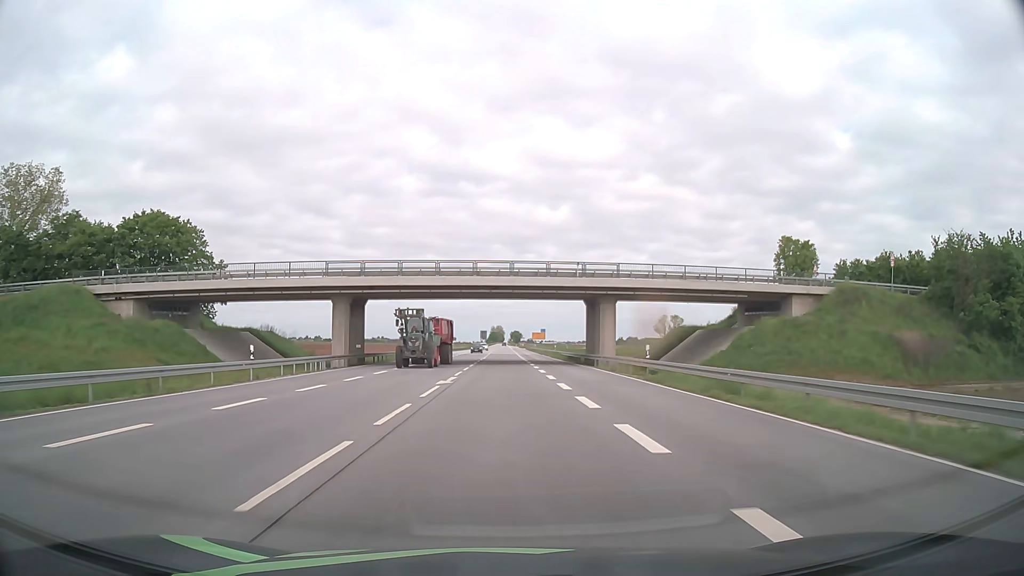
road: primary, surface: asphalt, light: Day
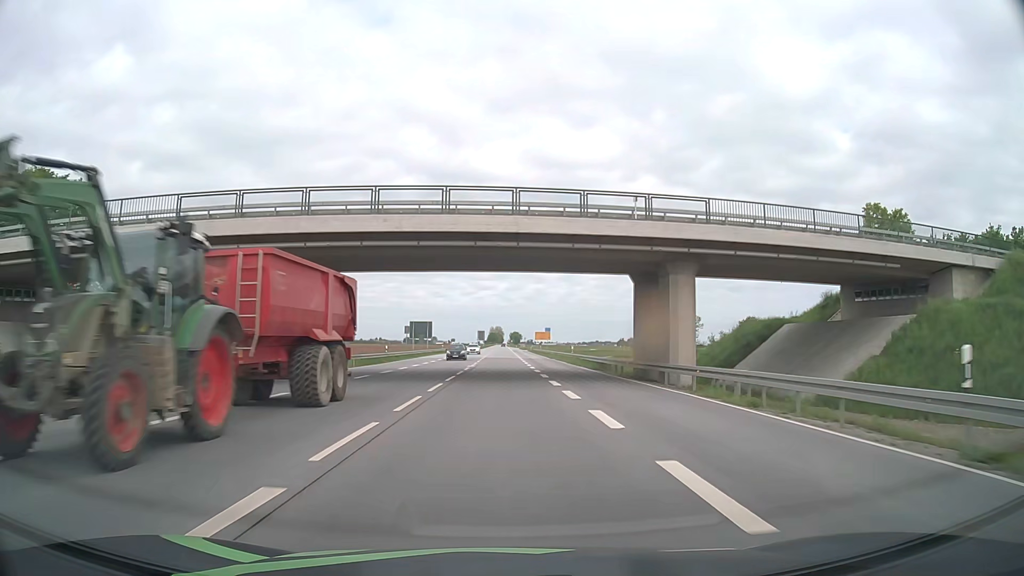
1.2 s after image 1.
(0.0, +21.7) m; 0°
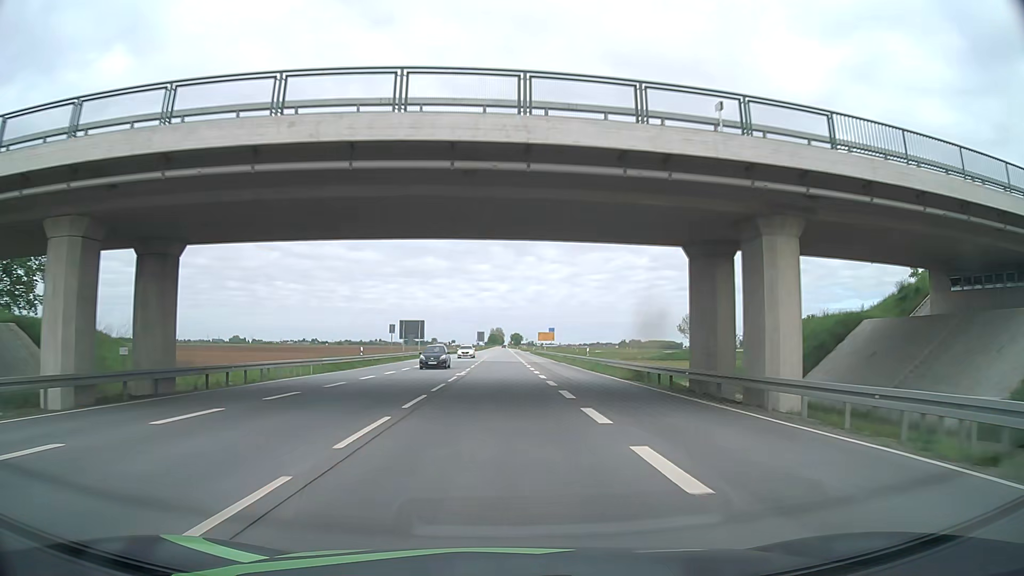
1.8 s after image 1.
(0.0, +10.9) m; 0°
(0, +10) (0, +20) (0, +30) (0, +40) (0, +50) (0, +60) (0, +70) (0, +80) (0, +90) (0, +100) m
